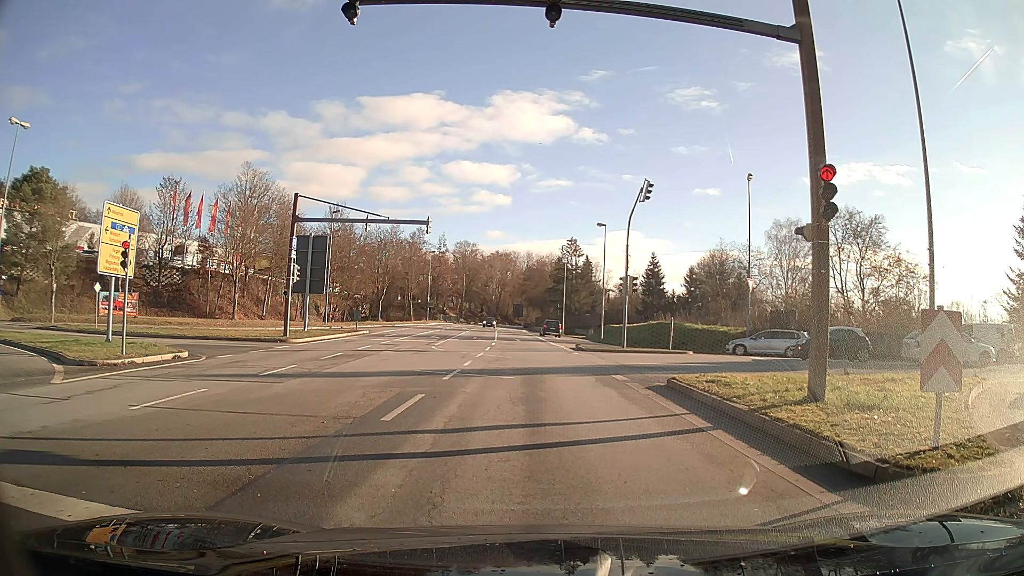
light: Day
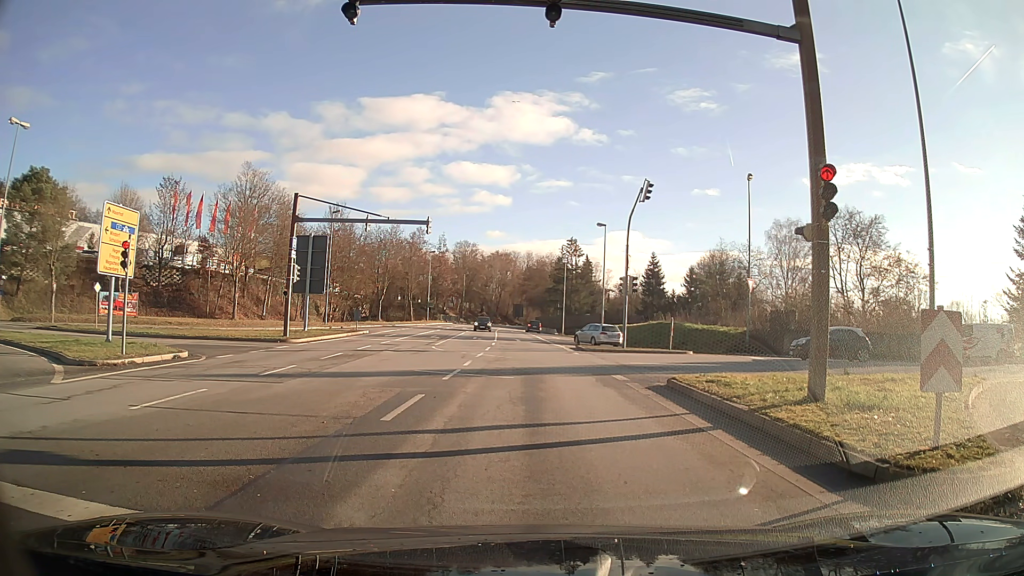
(0.0, 0.0) m; 0°
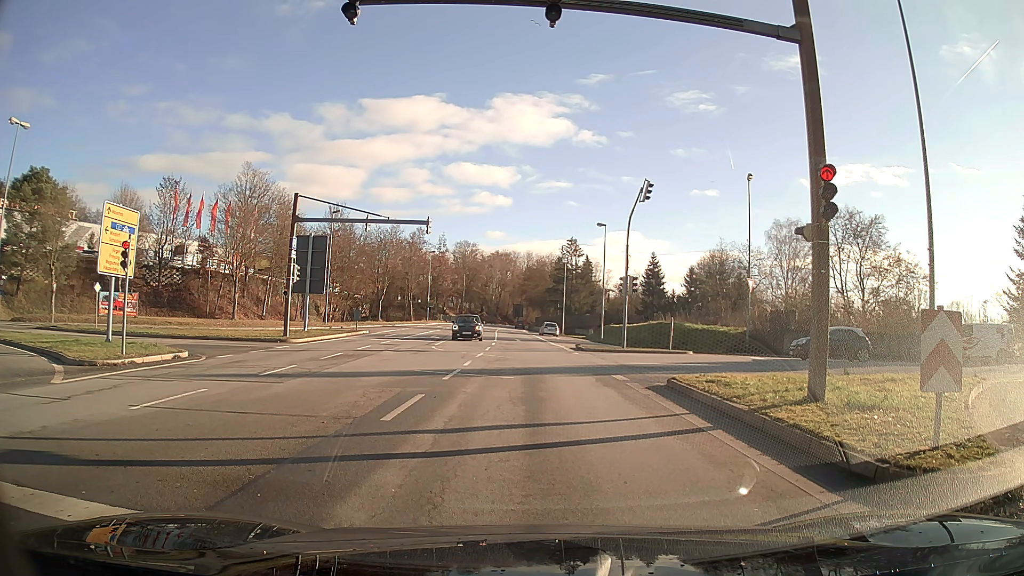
(0.0, 0.0) m; 0°
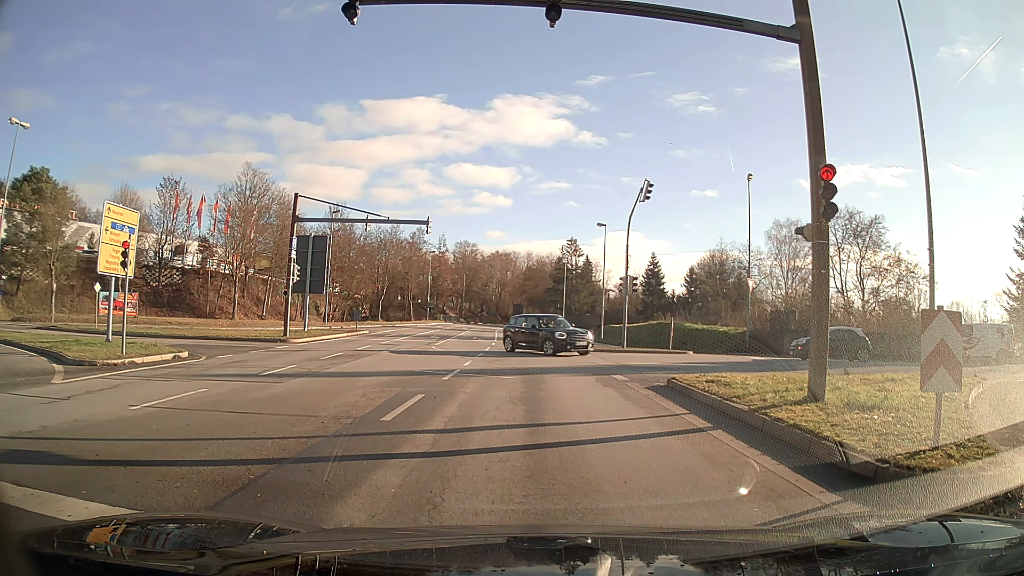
(0.0, 0.0) m; 0°
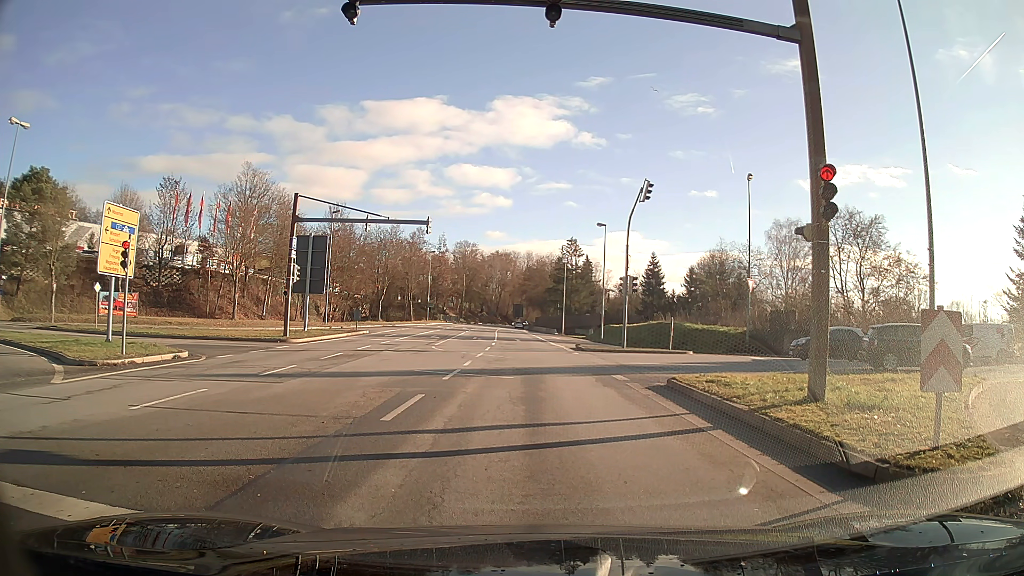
(0.0, 0.0) m; 0°
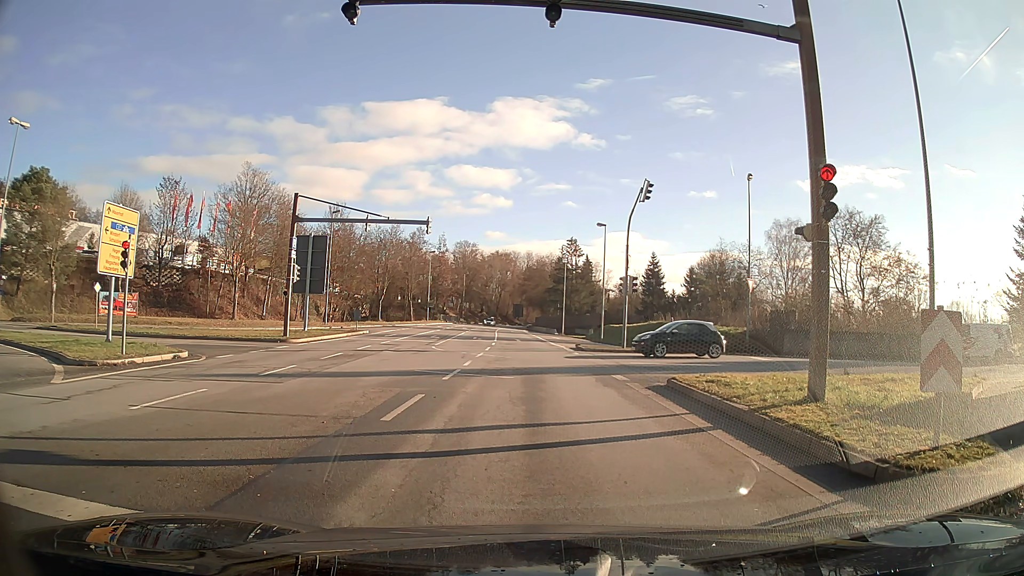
(0.0, 0.0) m; 0°
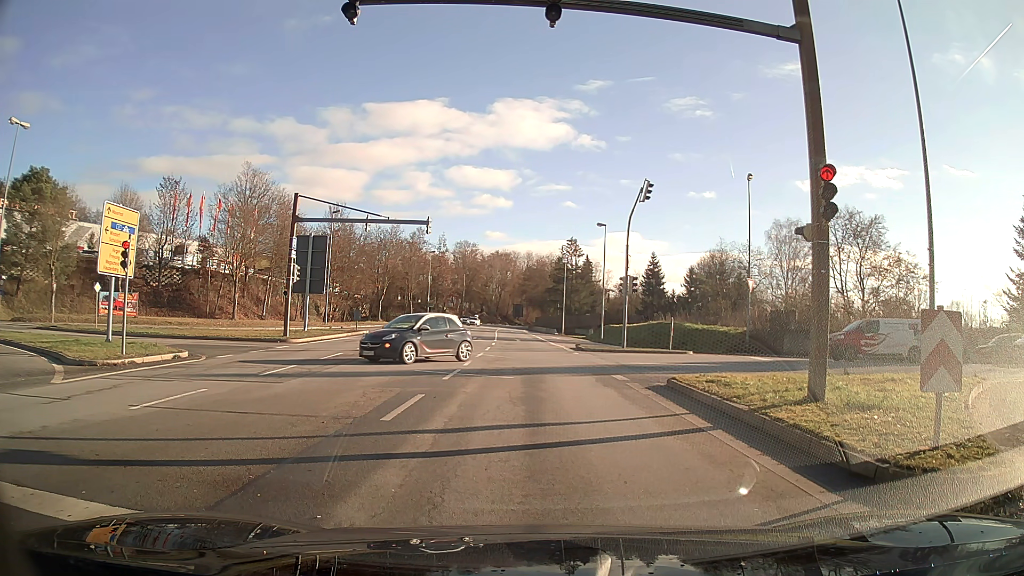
(0.0, 0.0) m; 0°
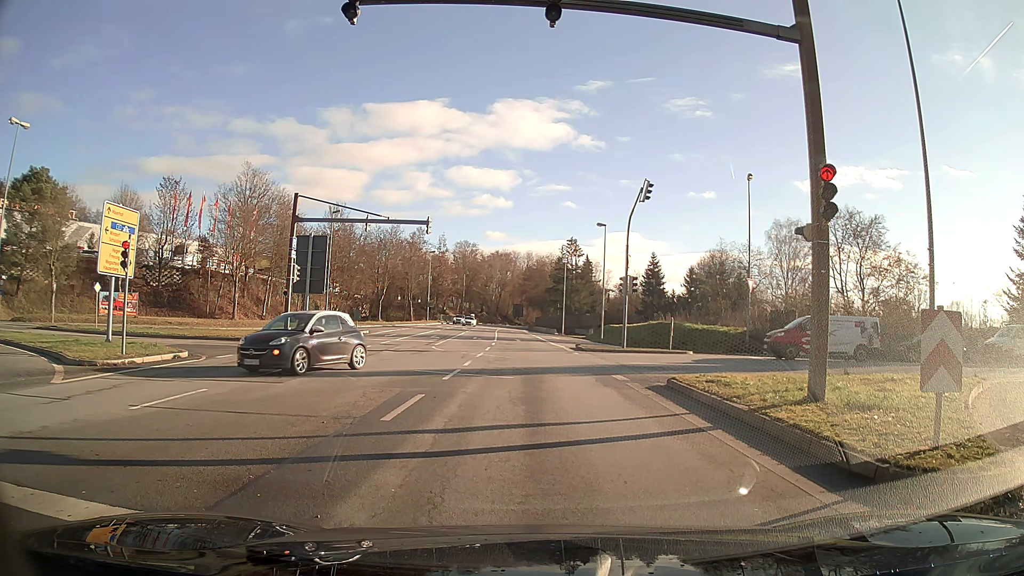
(0.0, 0.0) m; 0°
(0, +10) (0, +20) (-1, +30) (-1, +40) (-1, +50) (-2, +60) (-3, +70) (-3, +80) (-4, +90) (-4, +100) m
